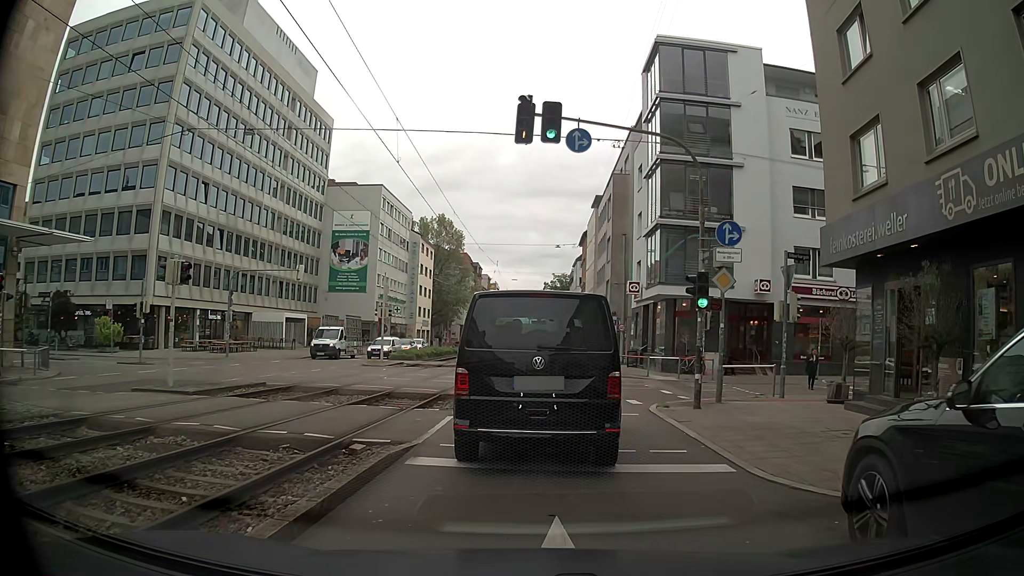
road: tertiary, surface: asphalt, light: Day
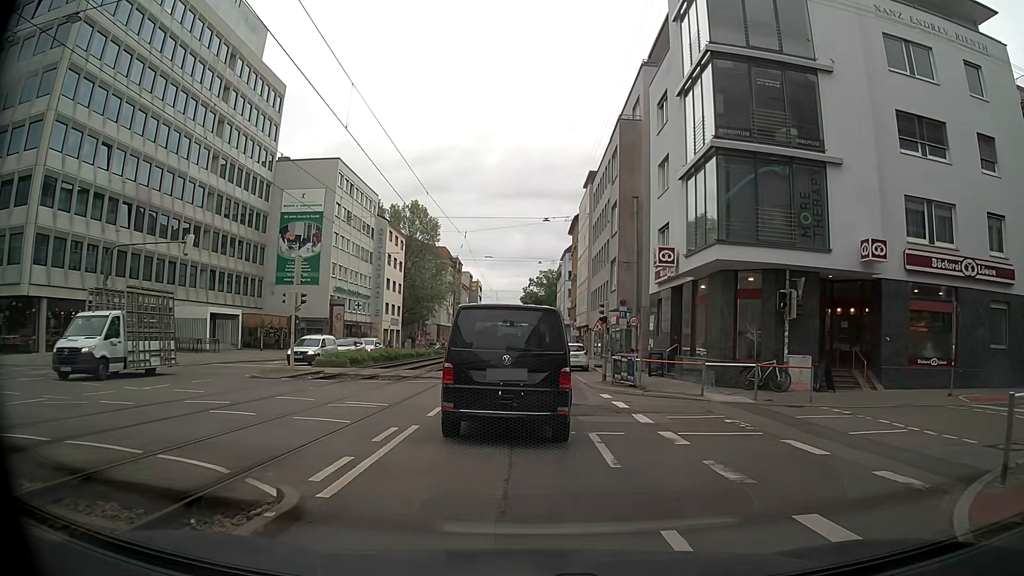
(-0.4, +13.4) m; -1°
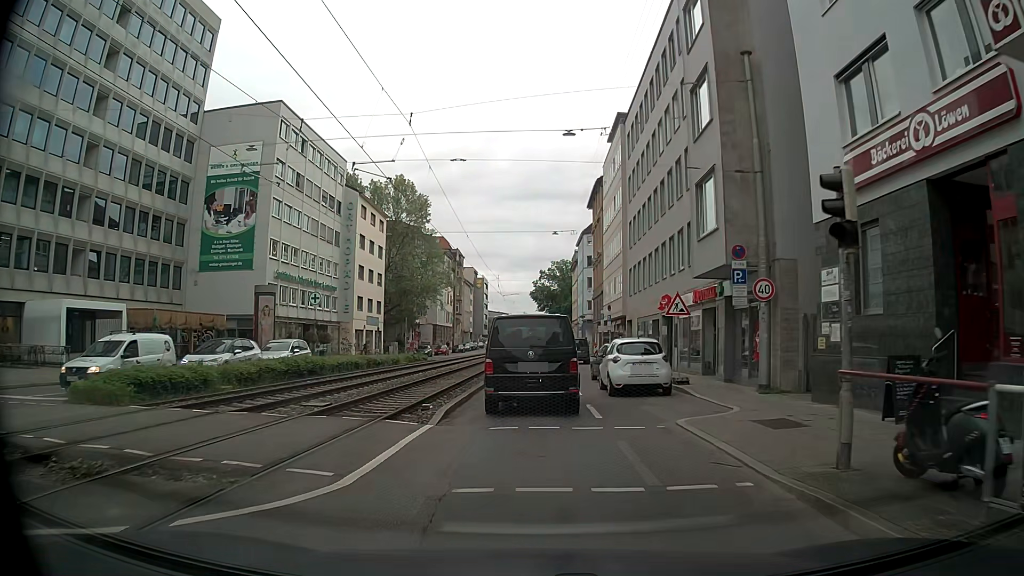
(-0.5, +20.0) m; -3°
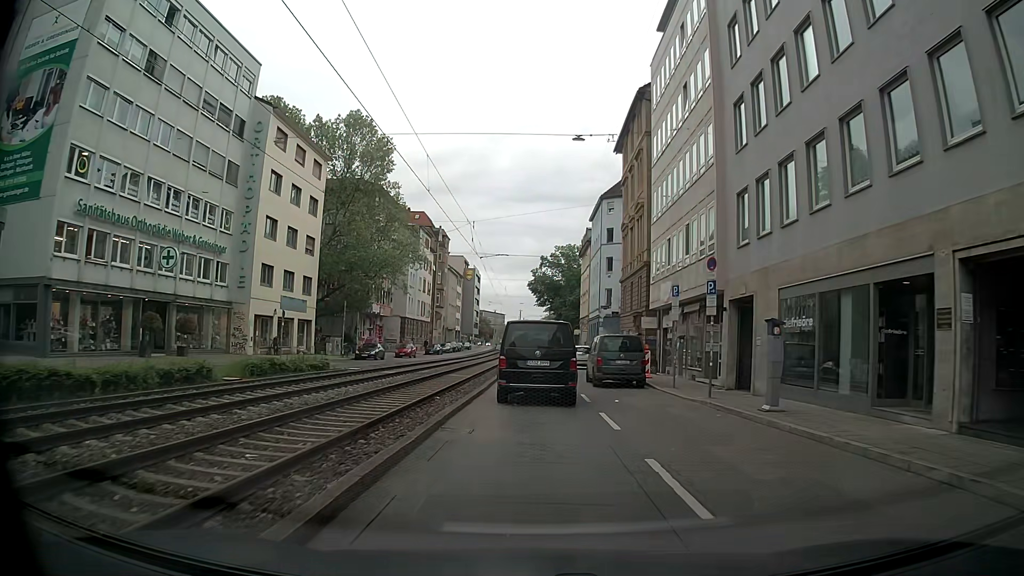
(+0.2, +25.8) m; 0°
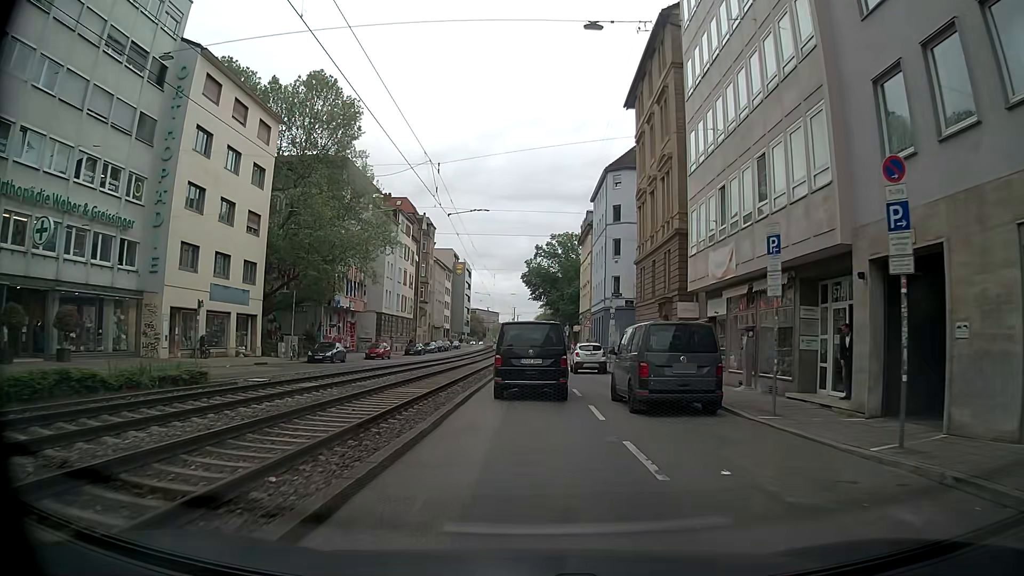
(+0.1, +10.6) m; 0°
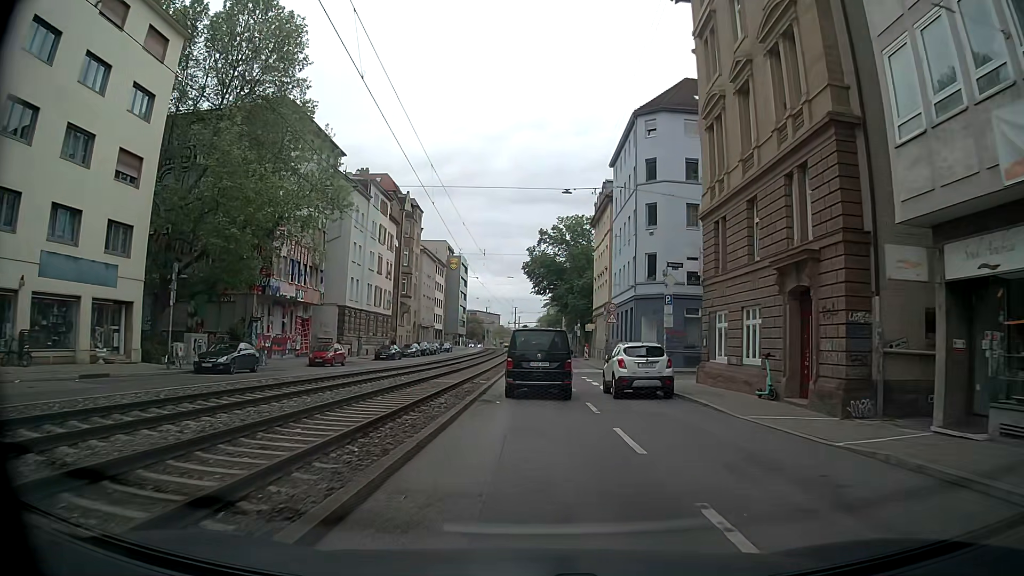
(+0.2, +16.3) m; +1°
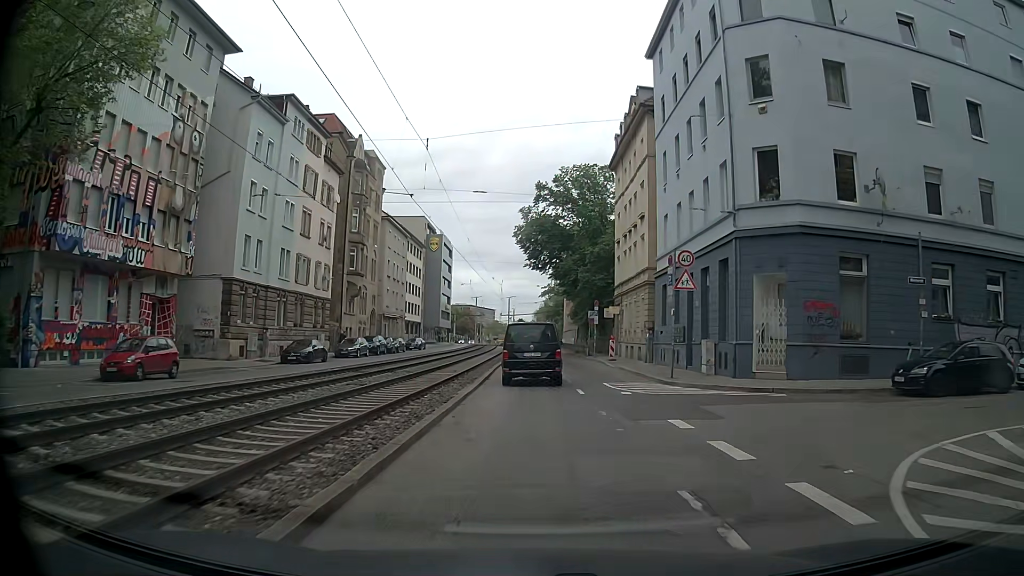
(-0.1, +22.9) m; 0°
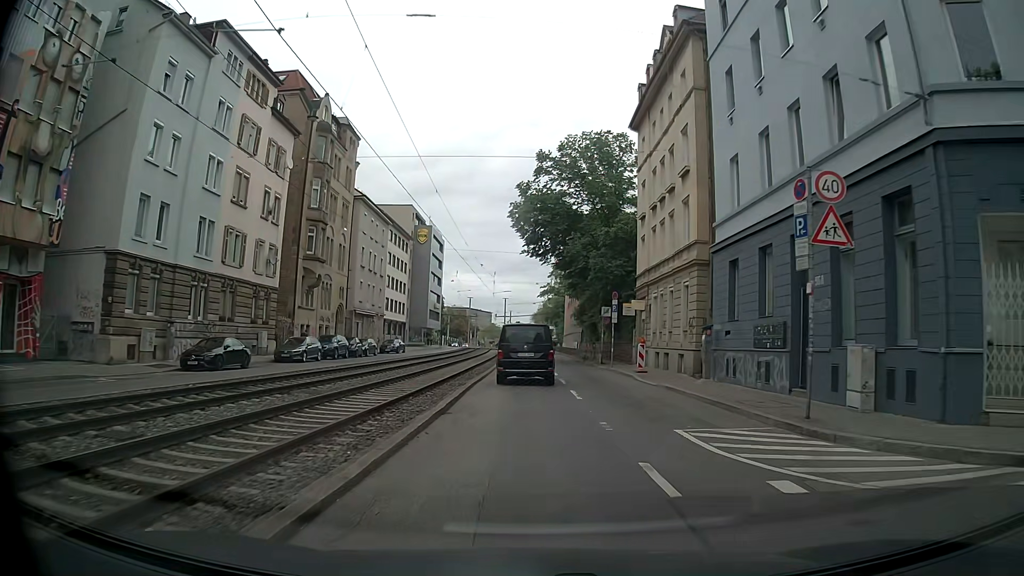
(+0.1, +11.8) m; +1°
(0, +10) (0, +20) (0, +30) (+1, +40) (+1, +50) (+1, +60) (+1, +70) (+1, +80) (+1, +90) (+1, +100) m
